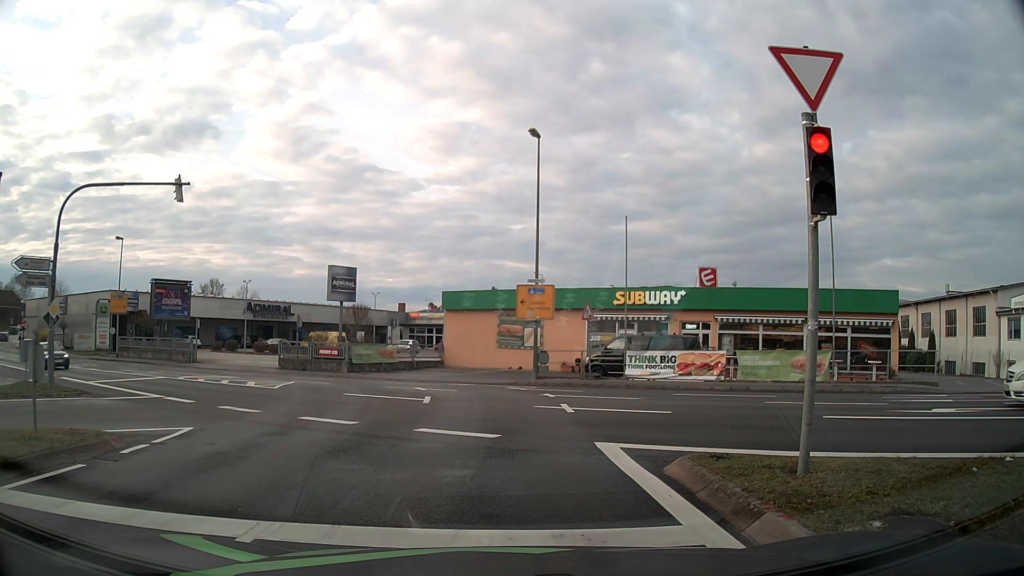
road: tertiary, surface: asphalt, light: Day
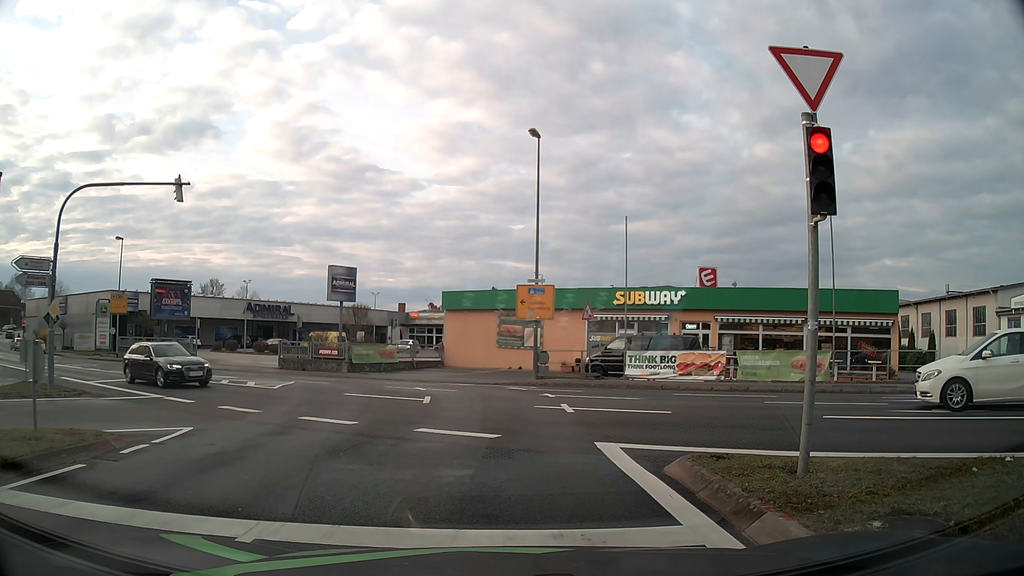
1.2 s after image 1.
(0.0, 0.0) m; 0°
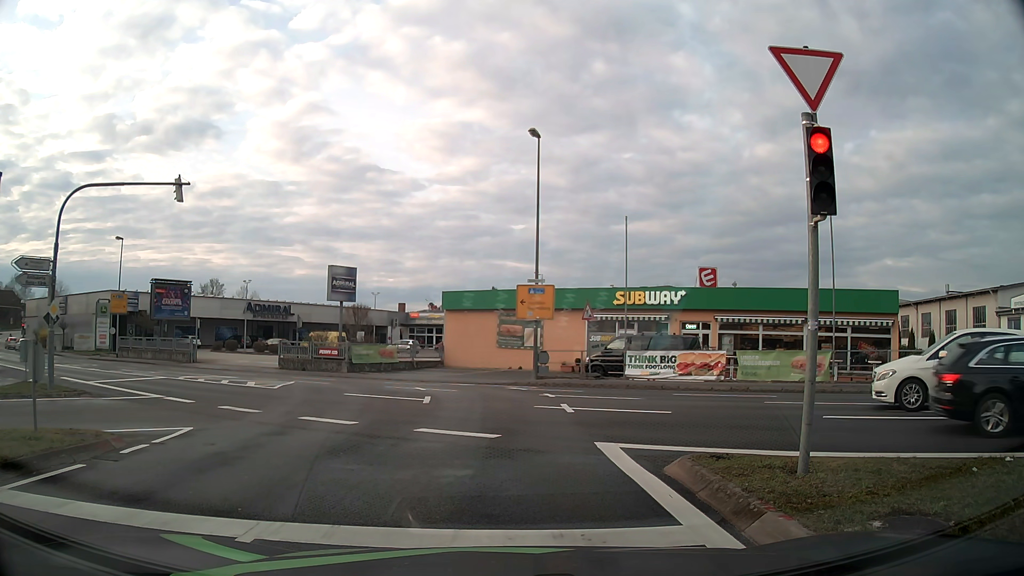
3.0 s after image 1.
(0.0, 0.0) m; 0°
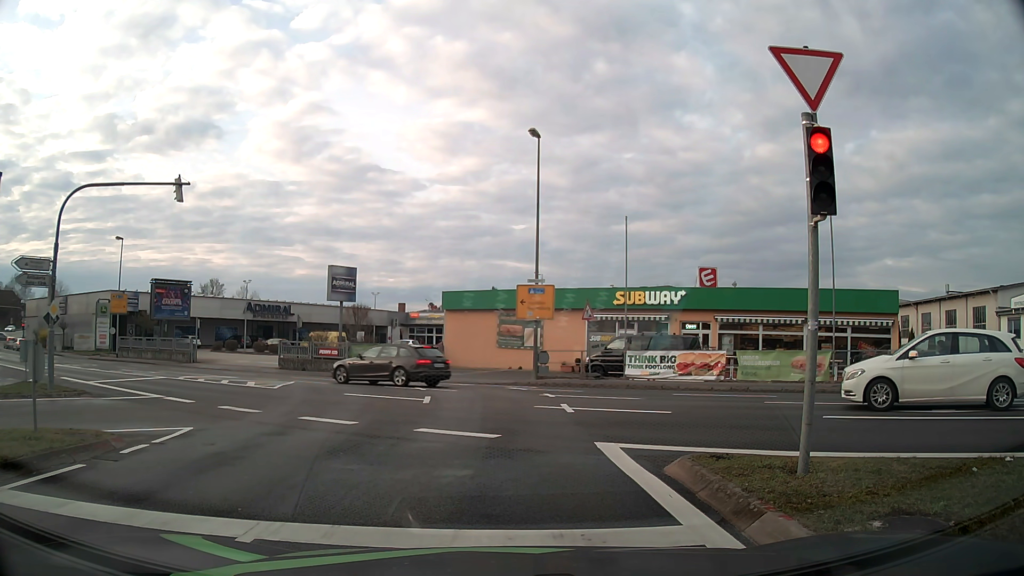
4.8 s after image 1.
(0.0, 0.0) m; 0°
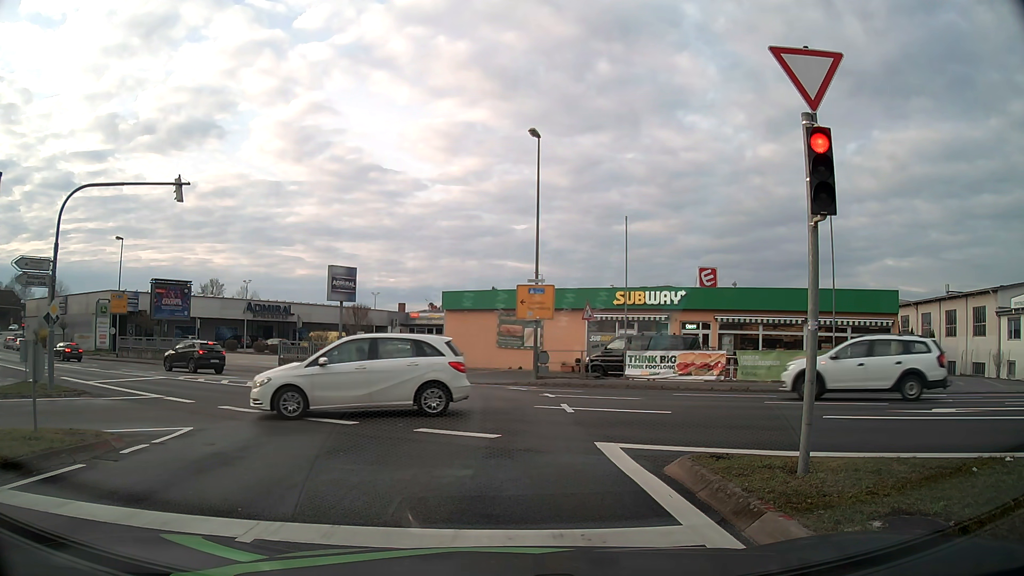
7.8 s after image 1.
(0.0, 0.0) m; 0°
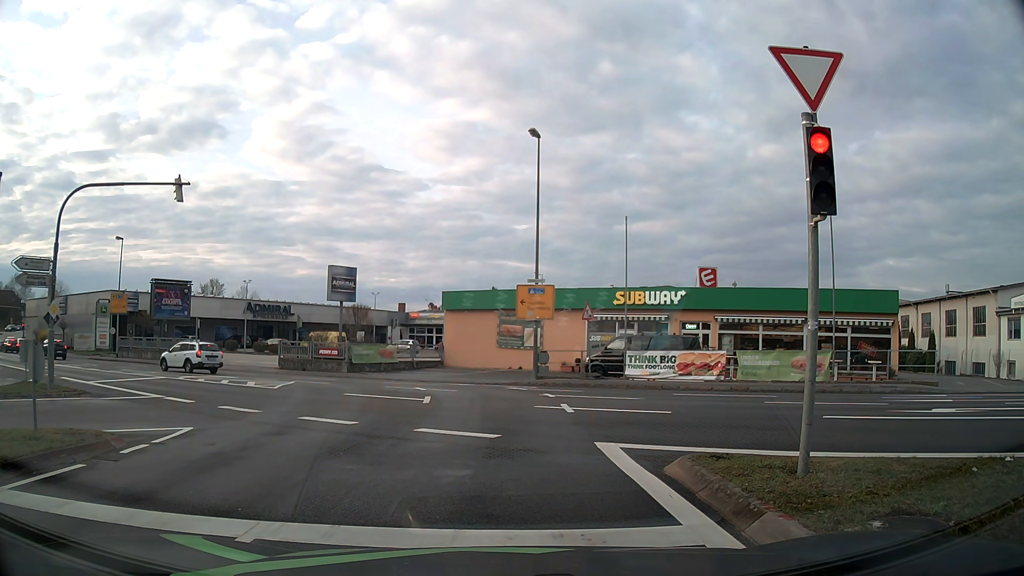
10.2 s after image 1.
(0.0, 0.0) m; 0°
(0, +10) (0, +20) (-4, +29) (-12, +36) (-20, +41) (-29, +46) (-38, +51) (-46, +56) (-55, +61) (-63, +67) m
